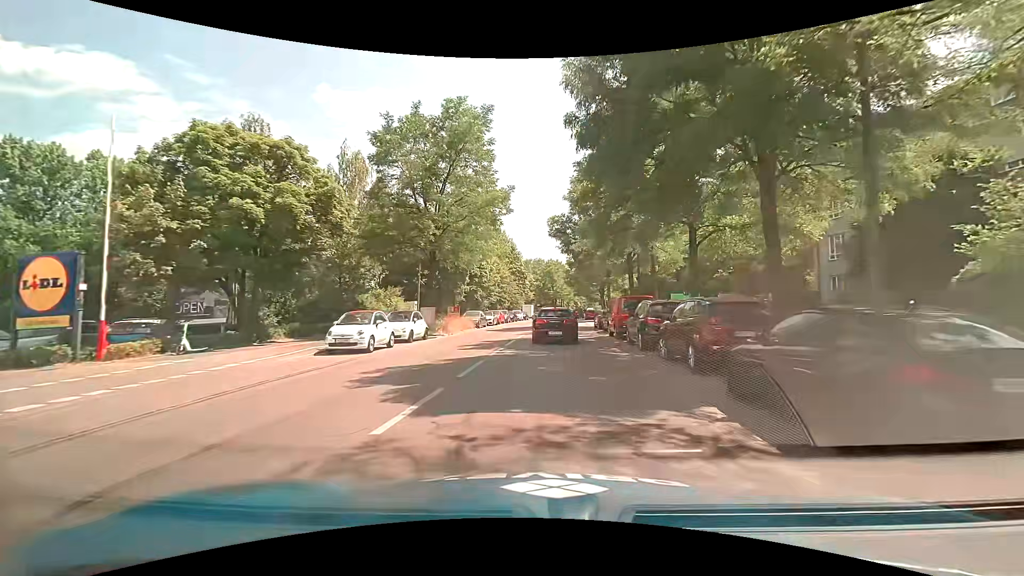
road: secondary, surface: asphalt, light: Day
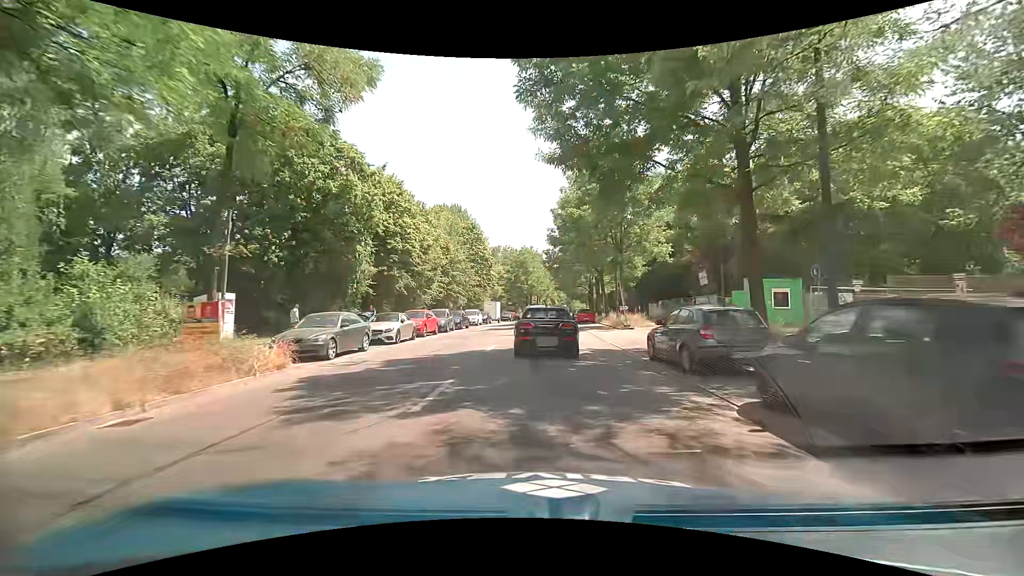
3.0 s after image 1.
(+1.0, +26.0) m; +4°
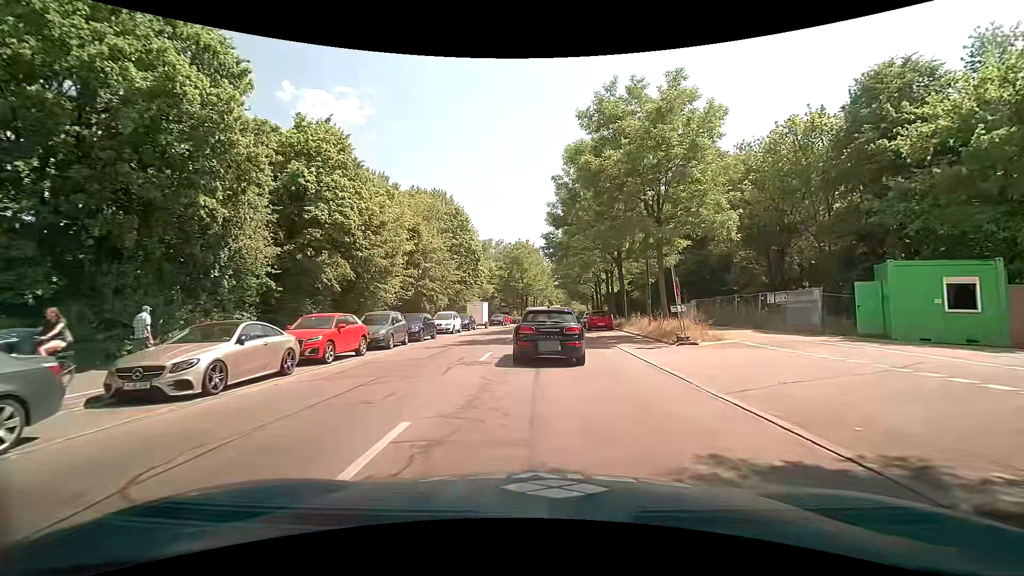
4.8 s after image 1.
(-0.1, +12.4) m; 0°
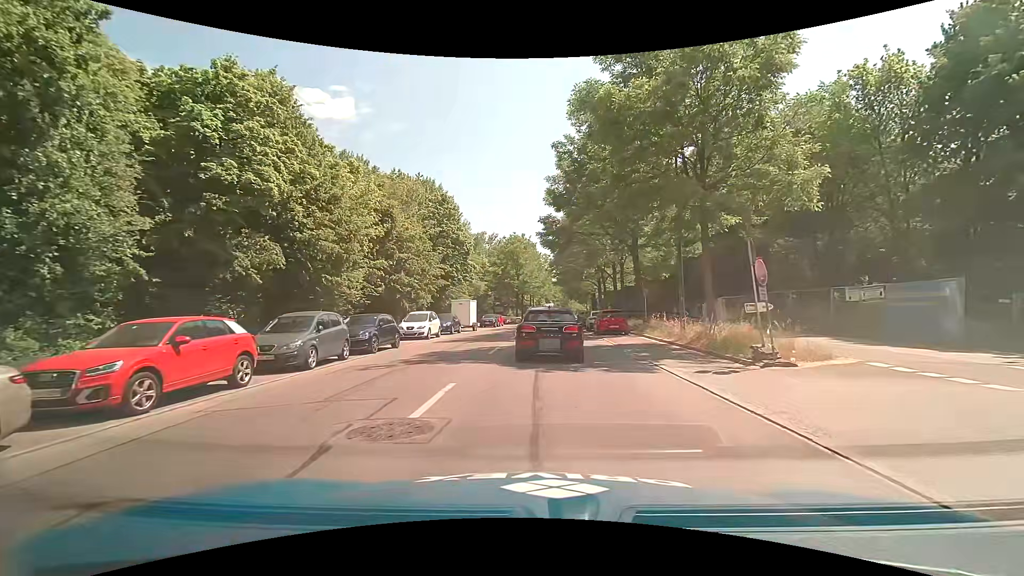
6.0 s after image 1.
(0.0, +7.0) m; 0°
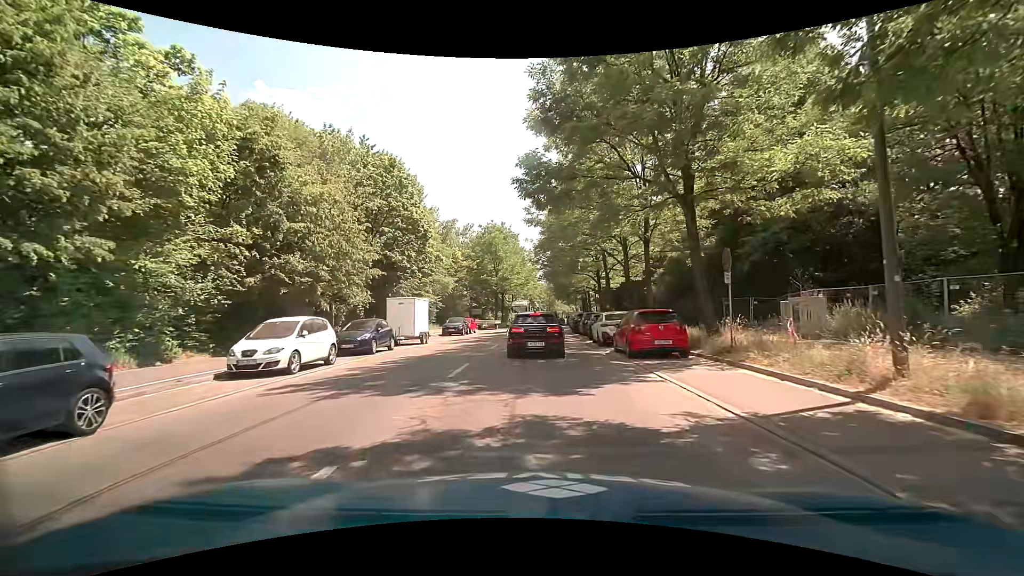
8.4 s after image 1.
(+0.3, +14.1) m; +2°
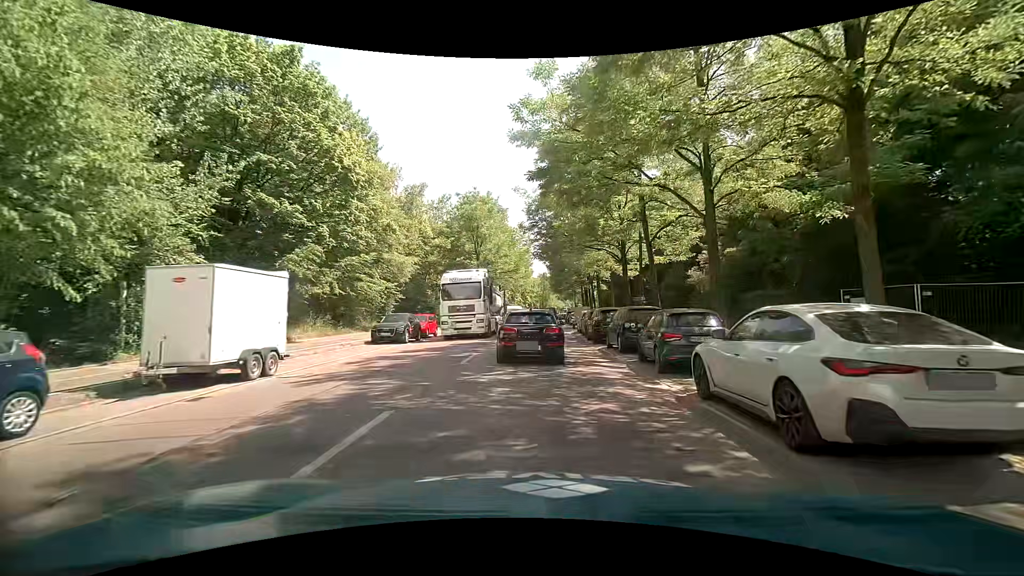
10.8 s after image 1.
(+0.1, +16.7) m; +1°
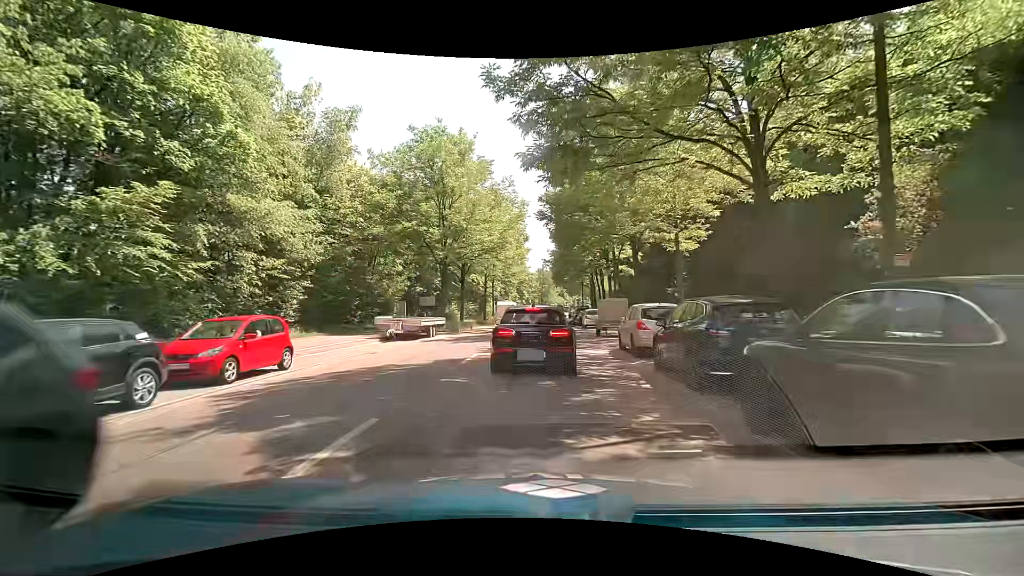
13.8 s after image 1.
(+0.2, +19.4) m; -2°
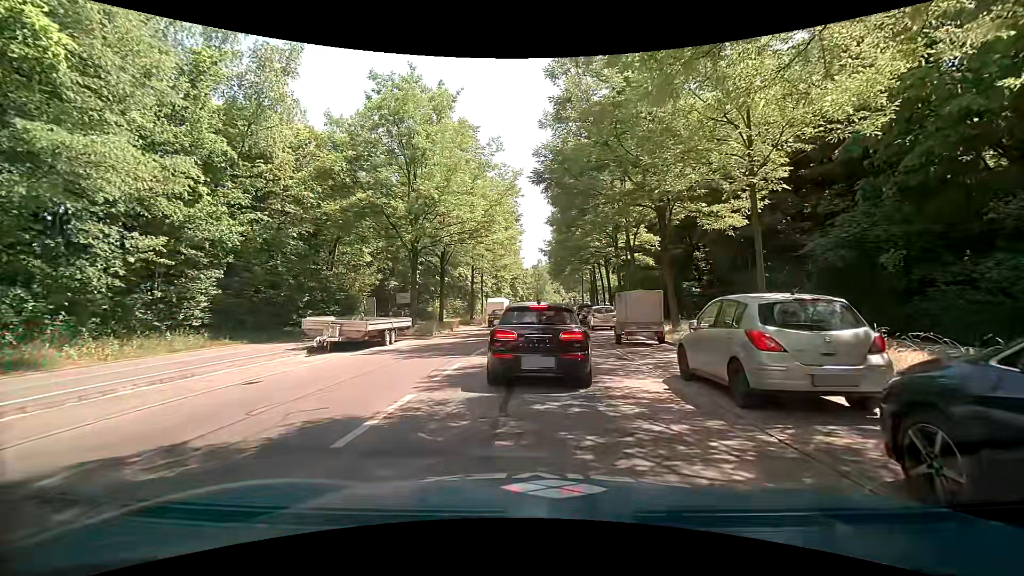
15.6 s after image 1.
(+0.3, +7.4) m; +2°
